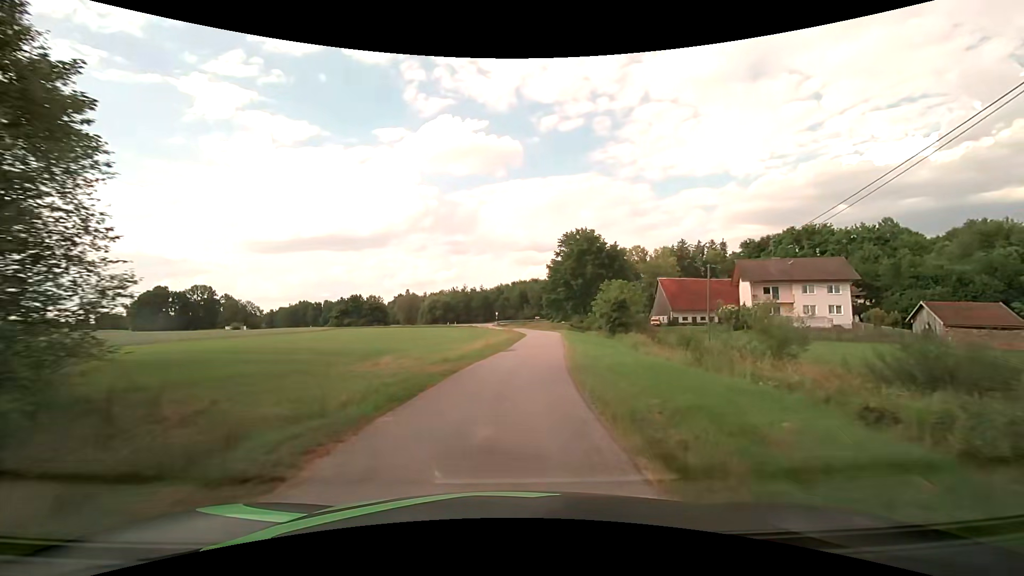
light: Day
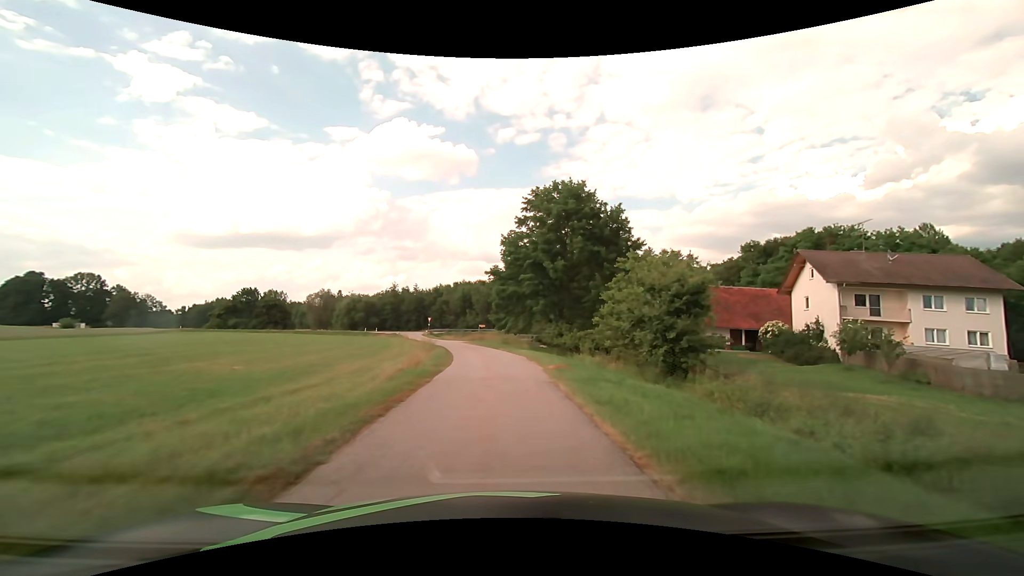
(+1.9, +31.5) m; +6°
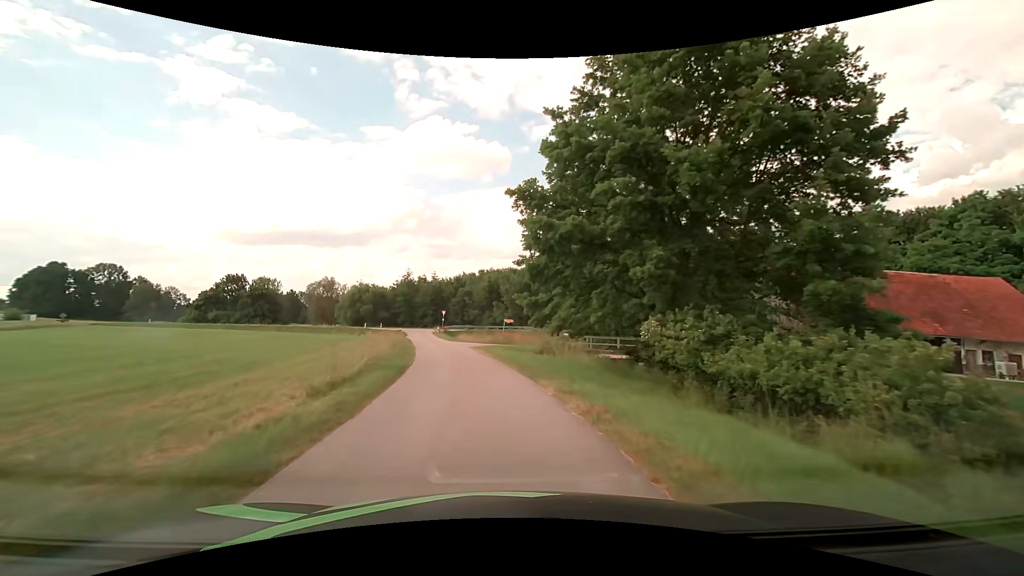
(-0.4, +25.2) m; -4°
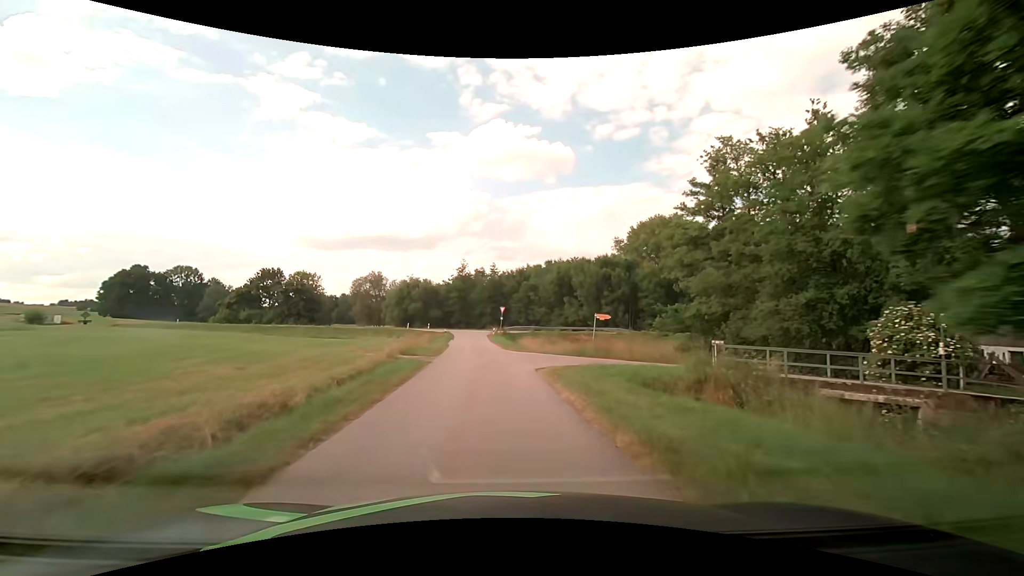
(-1.1, +19.1) m; -8°
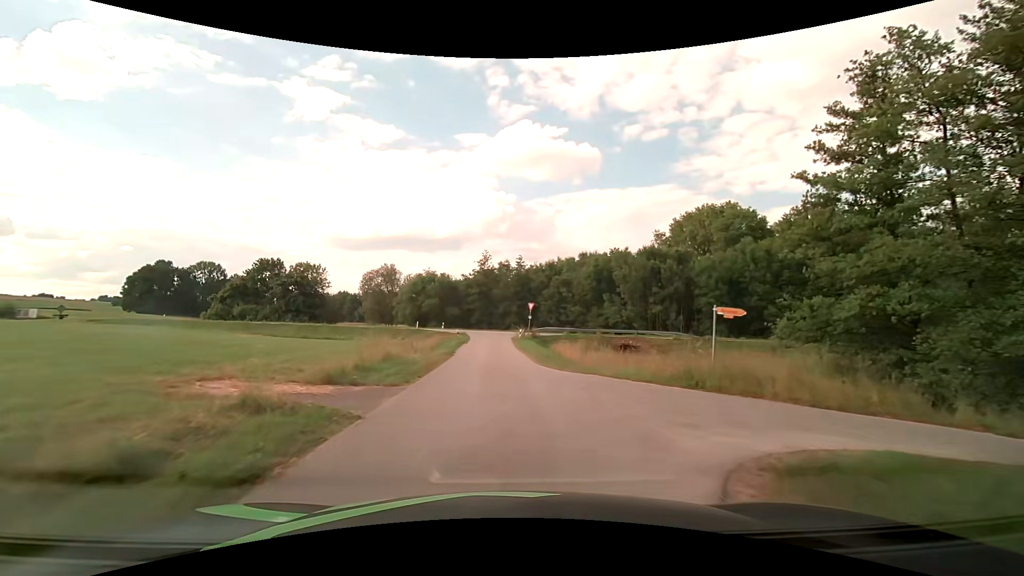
(-0.2, +12.7) m; -3°
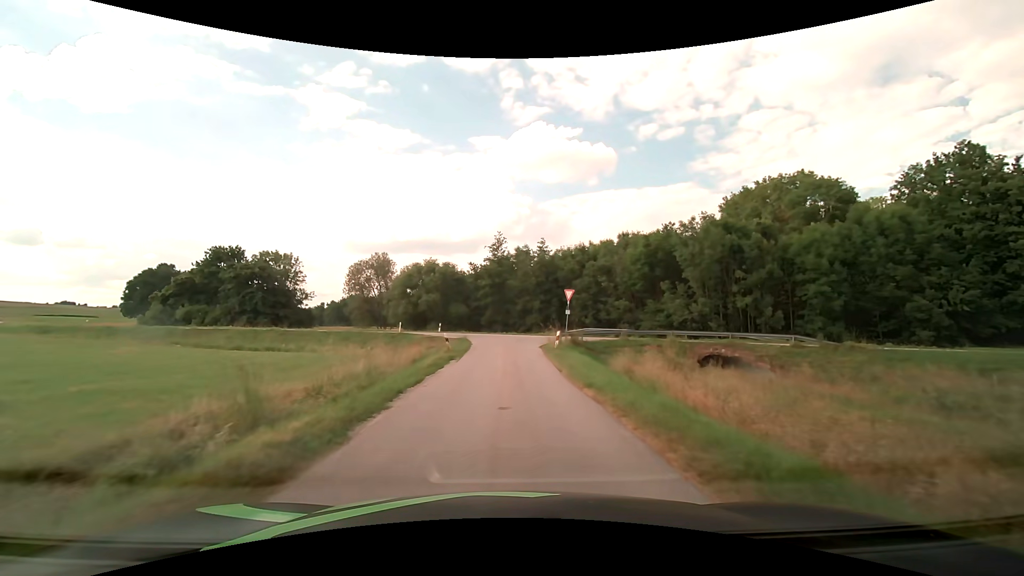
(-0.3, +19.0) m; -2°
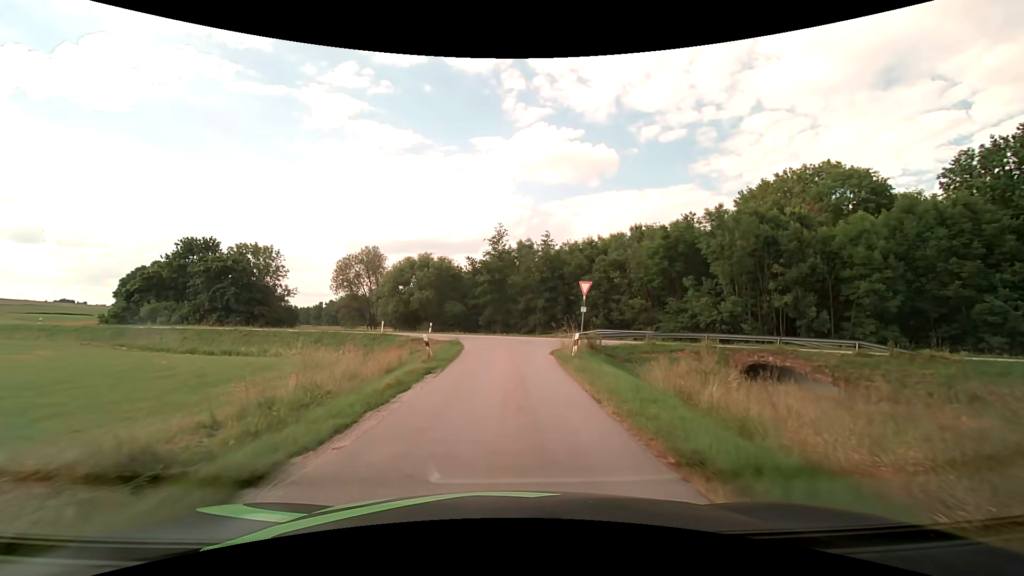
(0.0, +6.2) m; 0°
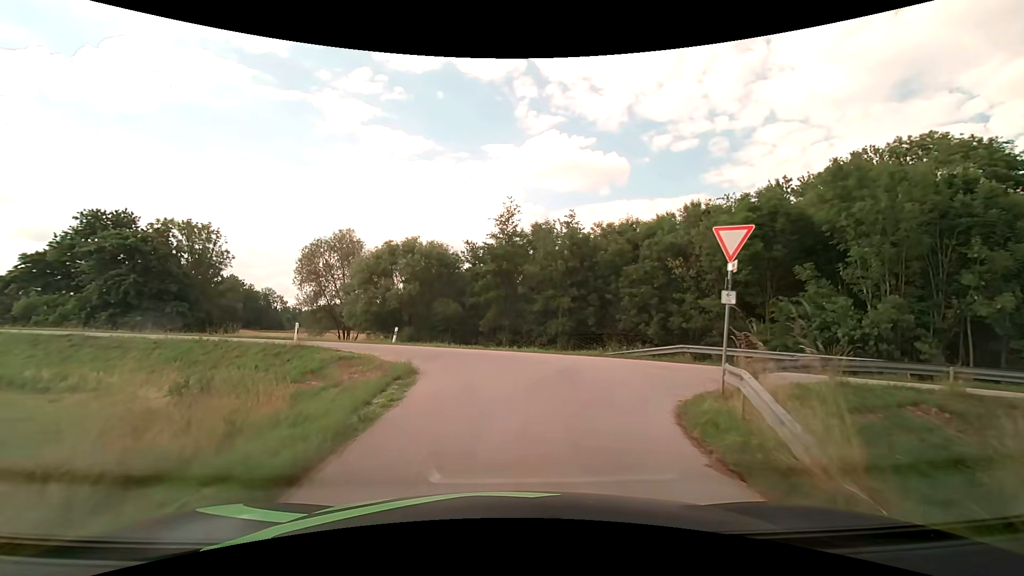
(-0.2, +15.6) m; -1°
(0, +10) (+6, +18) (+16, +18) (+26, +15) (+35, +12) (+44, +8) (+54, +5) (+63, +1) (+72, -3) (+81, -8) m
